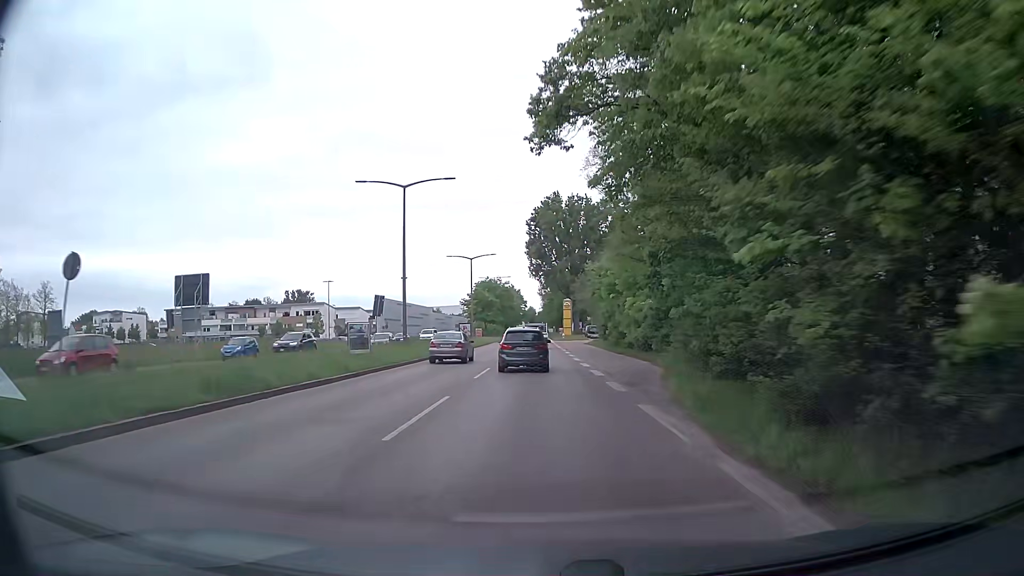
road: primary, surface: asphalt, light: Day
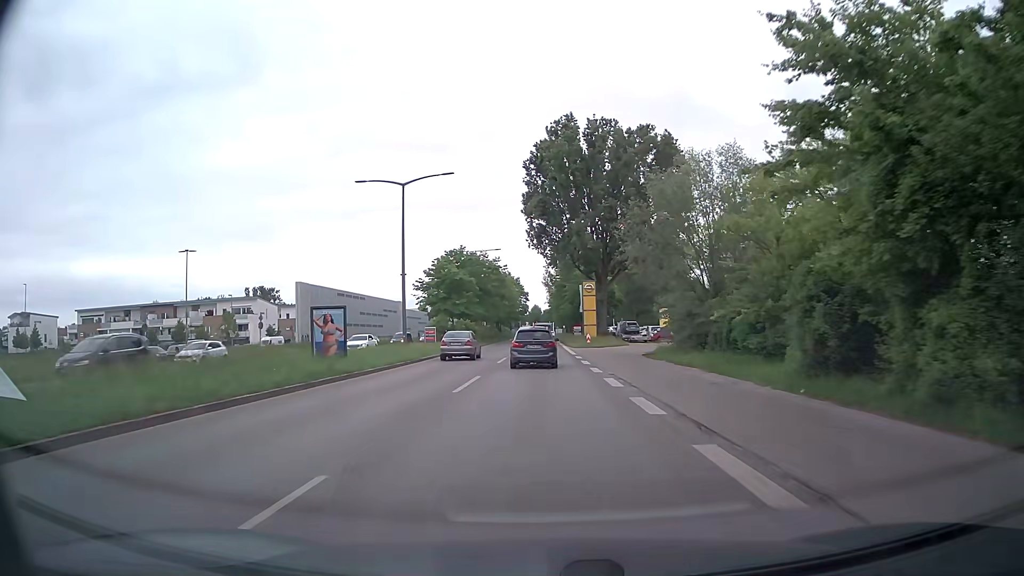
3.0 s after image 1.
(-0.2, +47.6) m; -1°
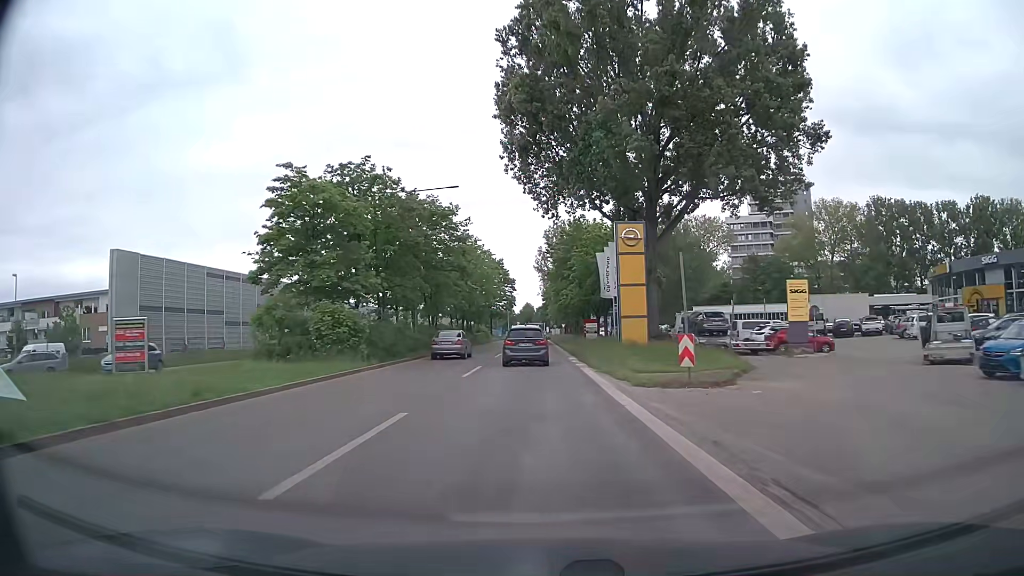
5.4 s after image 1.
(+0.1, +40.4) m; +1°
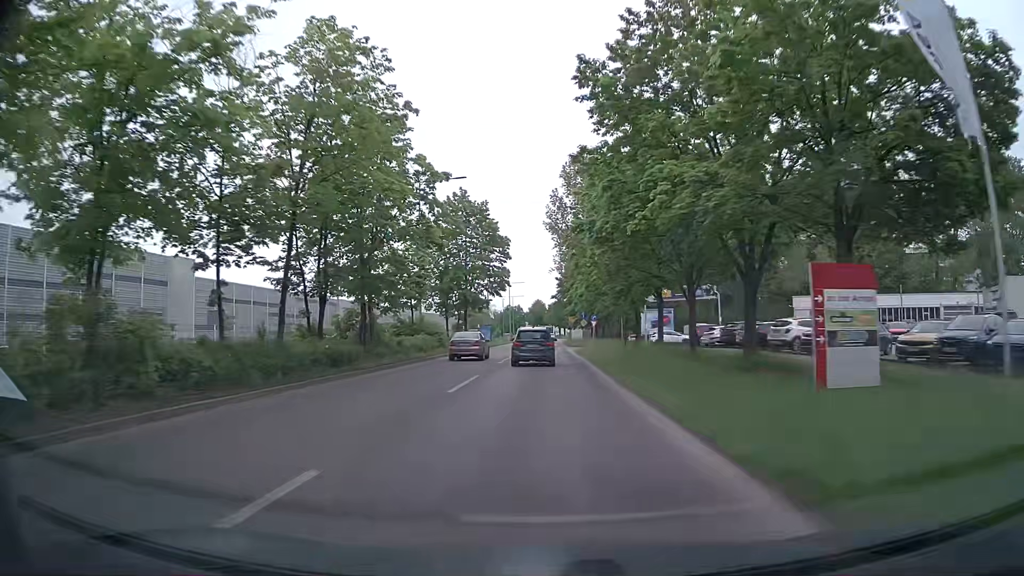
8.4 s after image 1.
(-0.6, +50.1) m; -1°
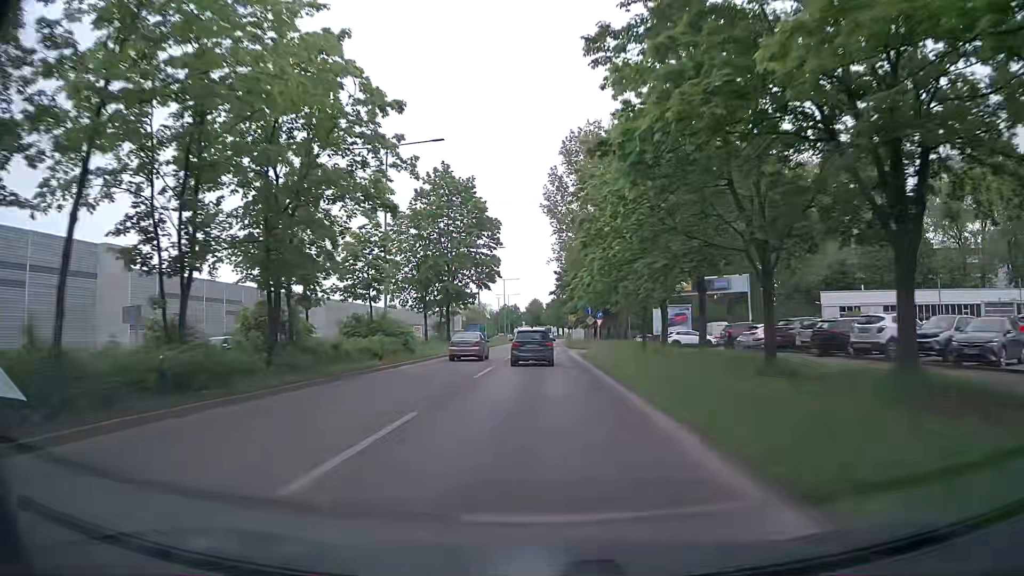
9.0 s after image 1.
(0.0, +10.0) m; 0°
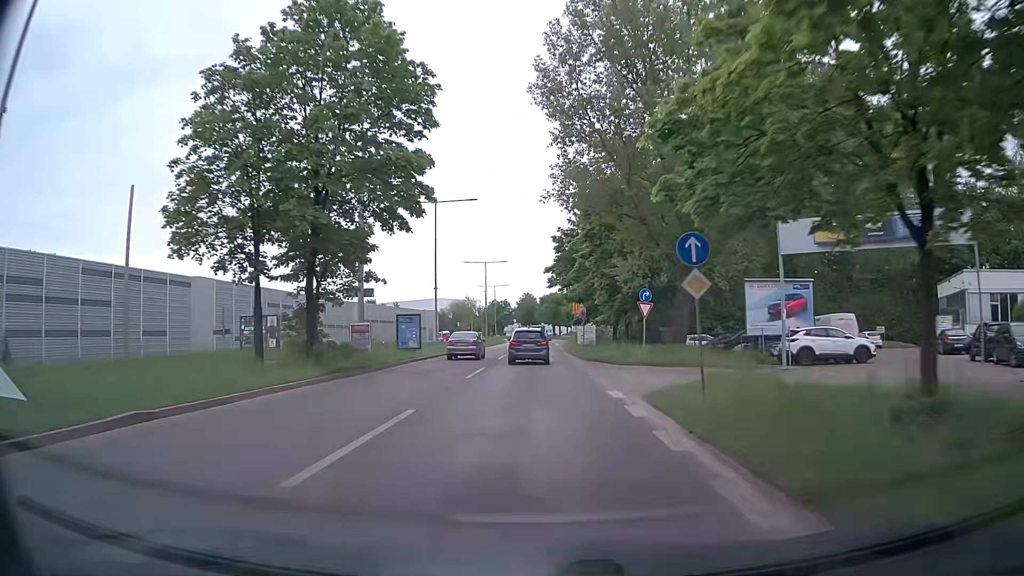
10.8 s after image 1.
(+0.3, +30.2) m; +1°
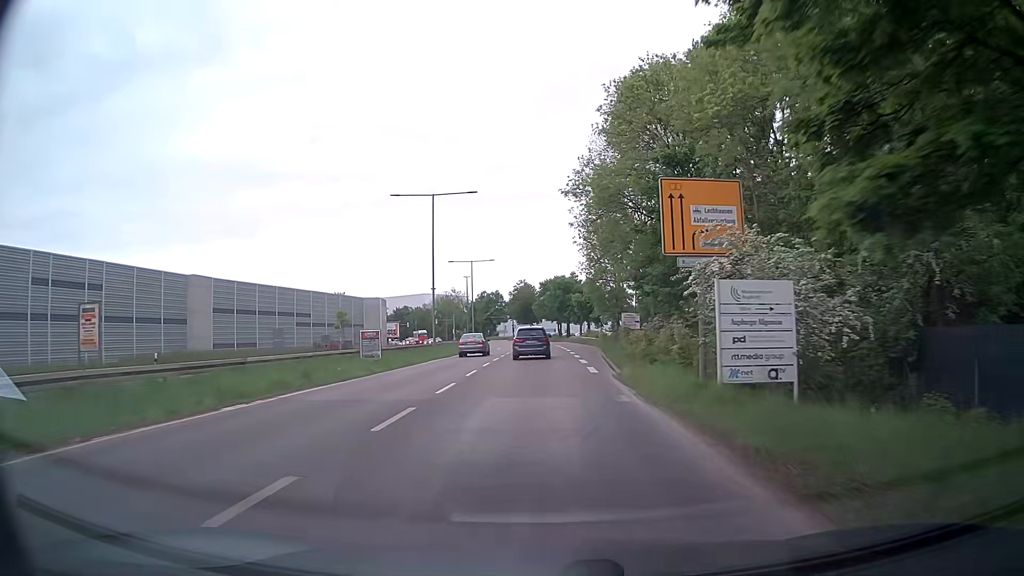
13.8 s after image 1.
(0.0, +50.4) m; -1°
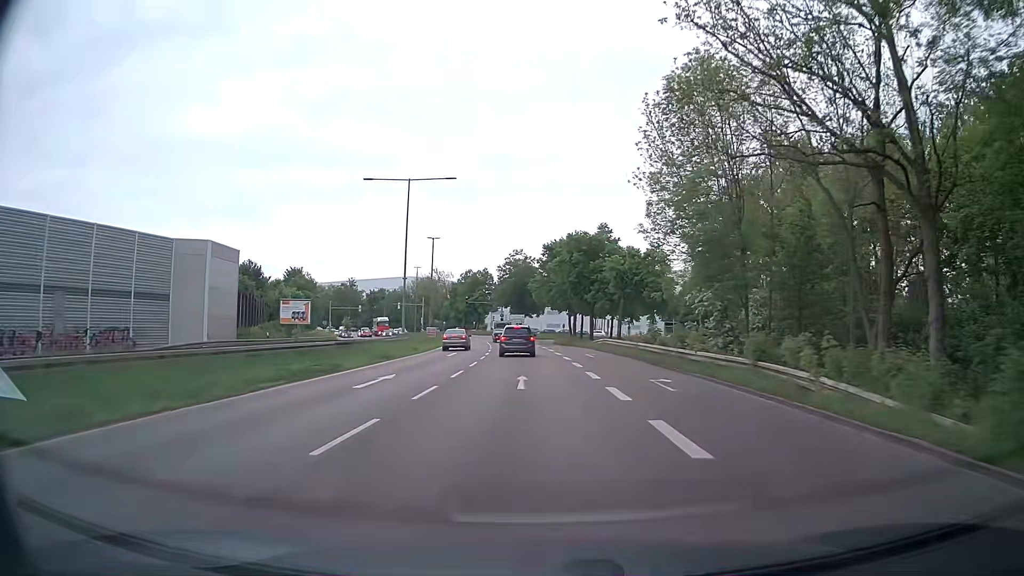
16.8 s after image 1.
(+0.4, +50.0) m; +1°
